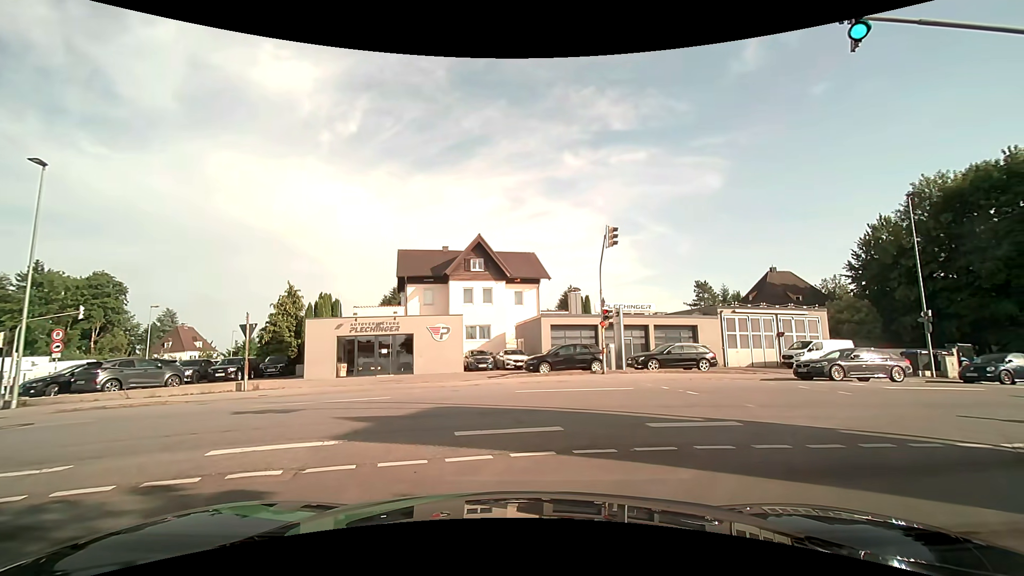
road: residential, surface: asphalt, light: Day
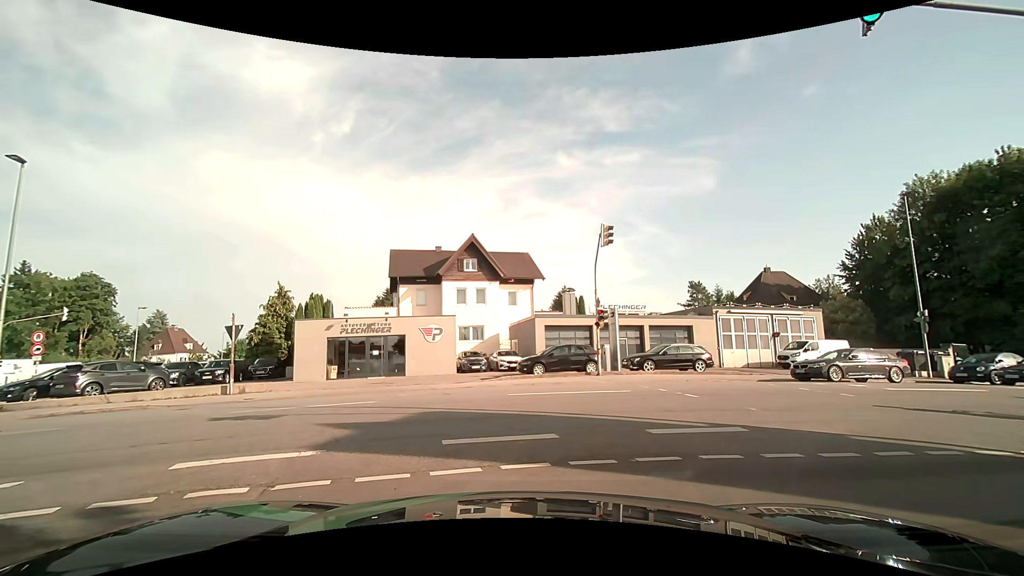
(0.0, +0.4) m; 0°
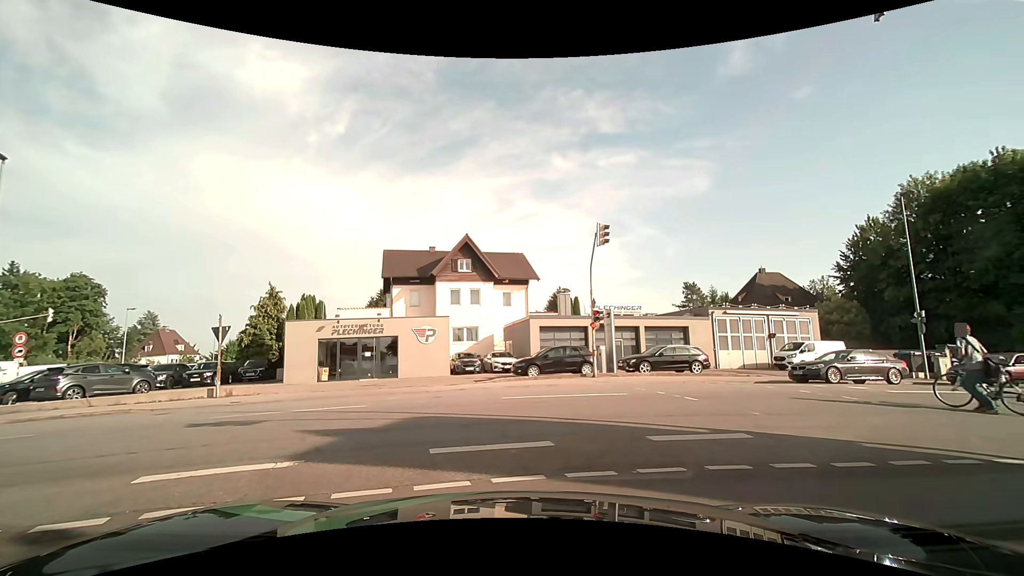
(0.0, +0.4) m; 0°
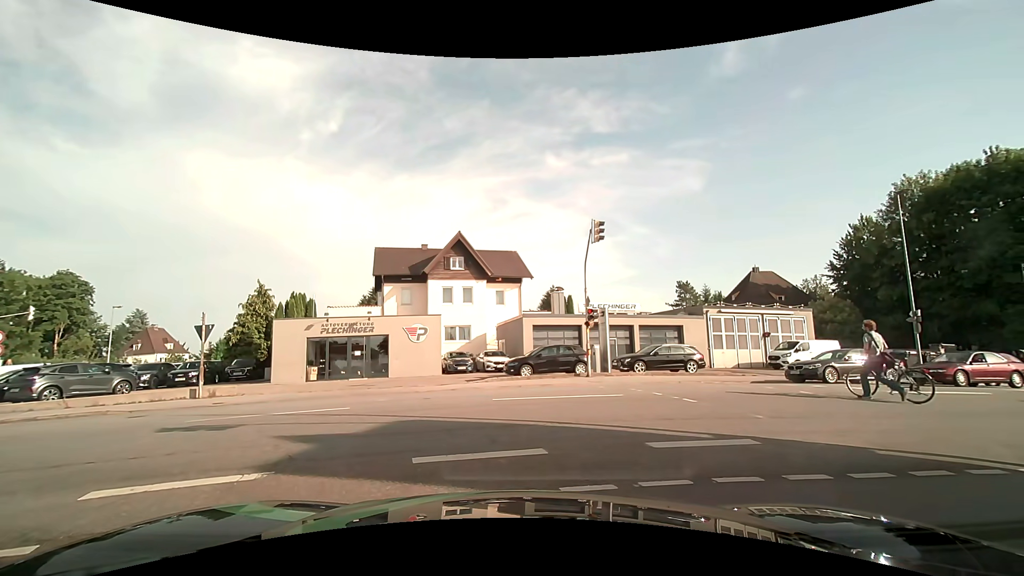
(0.0, +0.5) m; 0°
